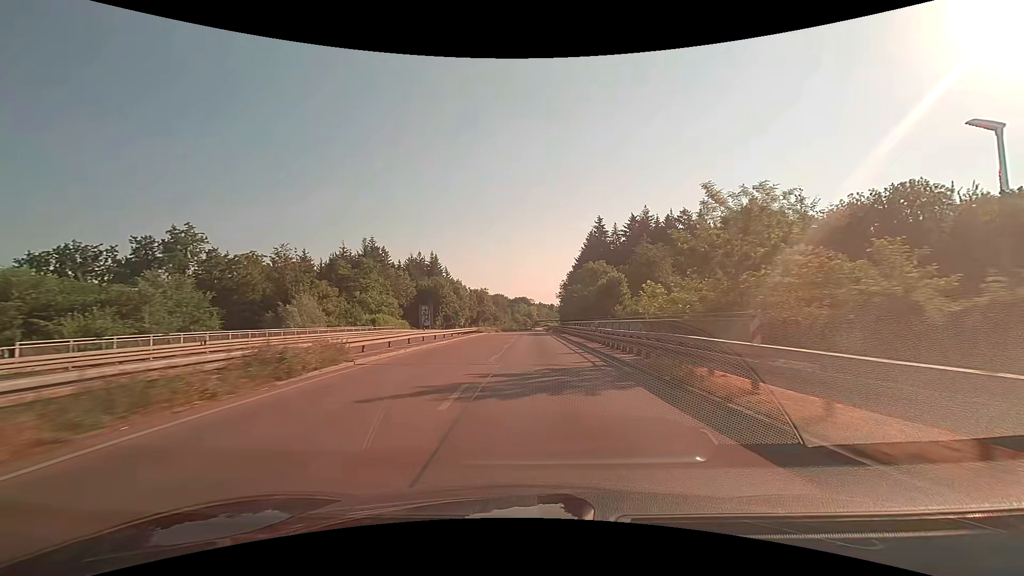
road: trunk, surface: asphalt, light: Day
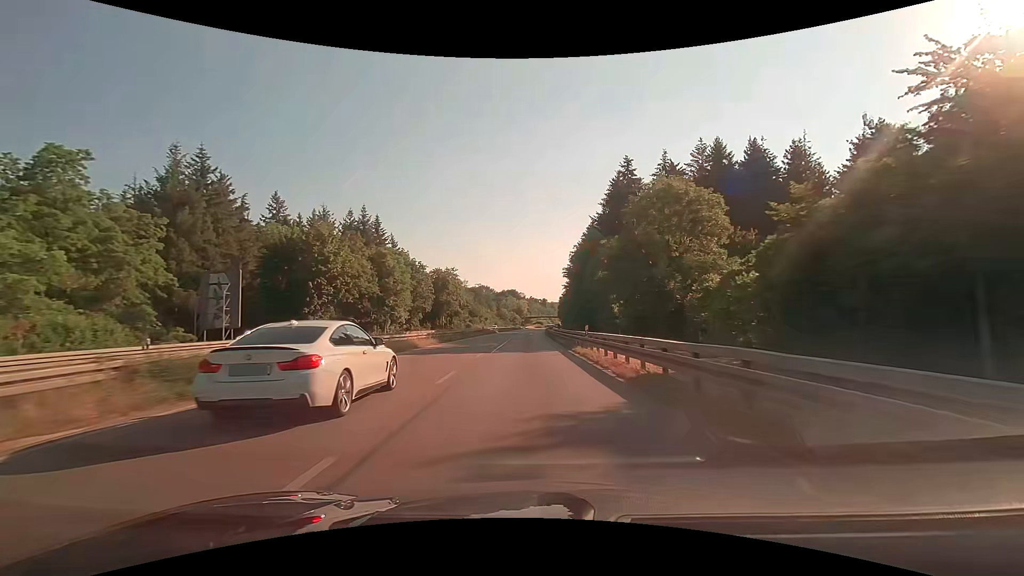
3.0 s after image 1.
(+0.4, +59.4) m; +1°
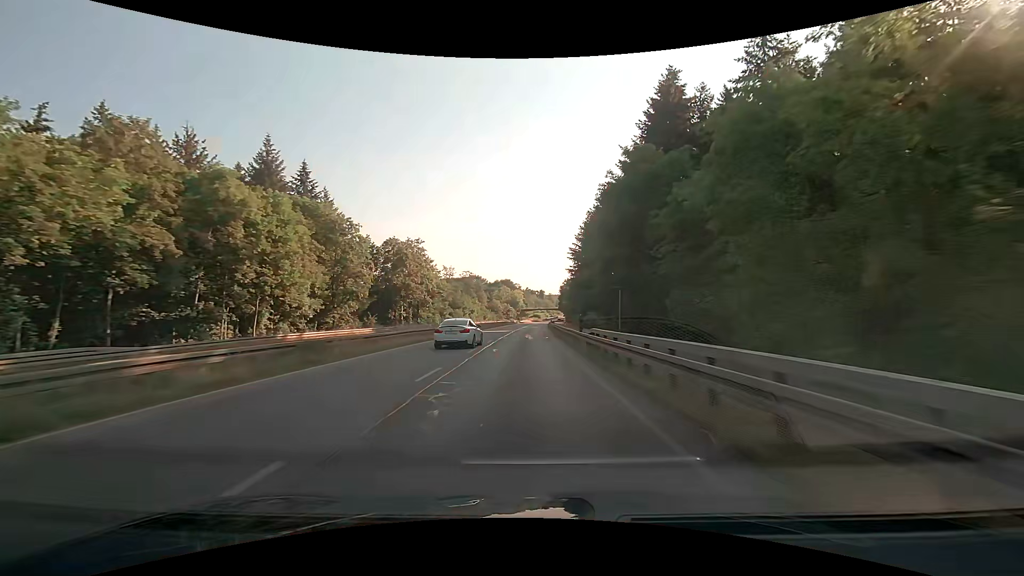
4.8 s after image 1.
(+0.1, +36.1) m; 0°
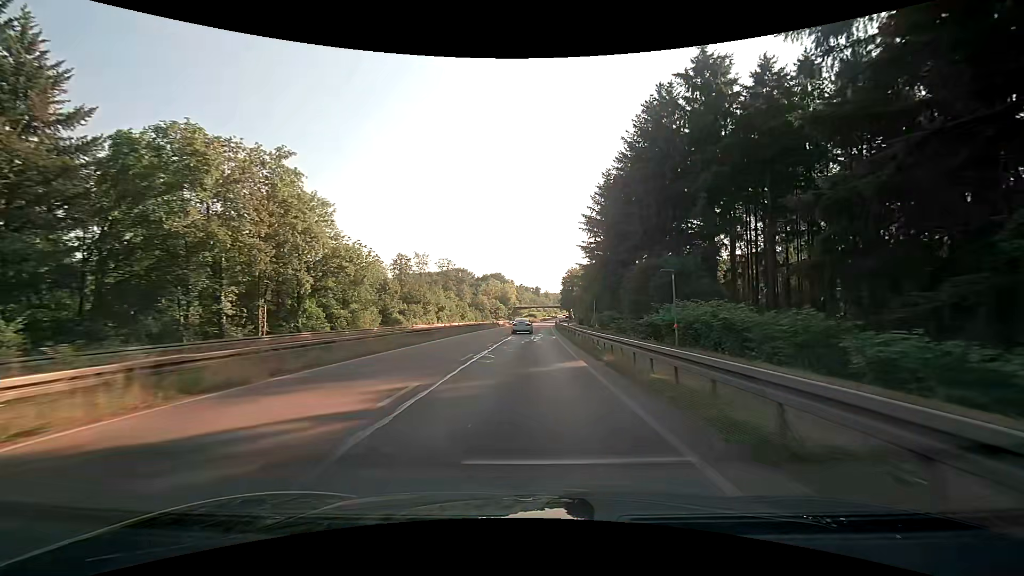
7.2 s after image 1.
(+0.1, +48.1) m; +1°
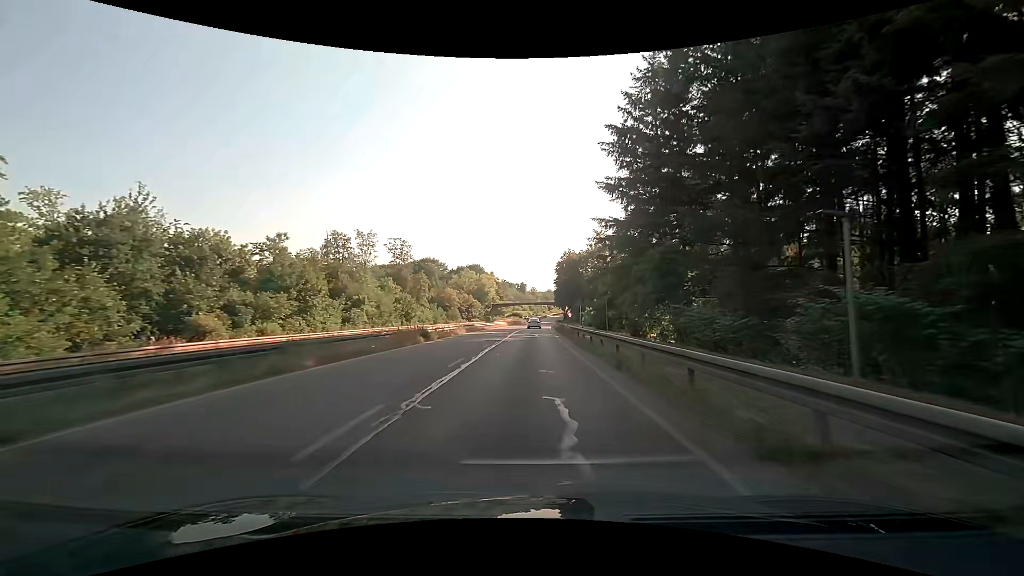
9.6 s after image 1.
(+0.5, +47.5) m; +1°
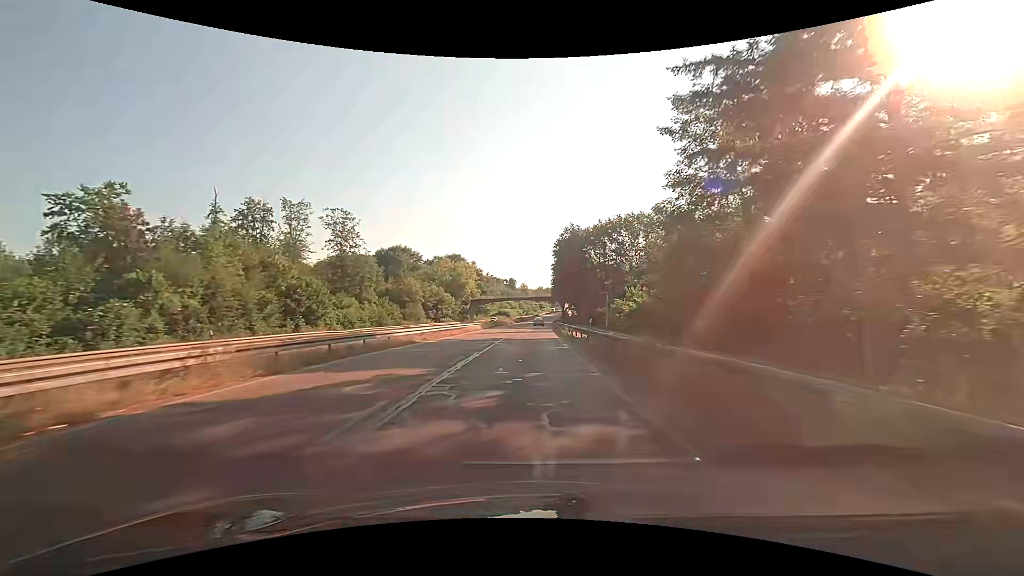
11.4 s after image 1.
(+0.5, +35.7) m; +1°
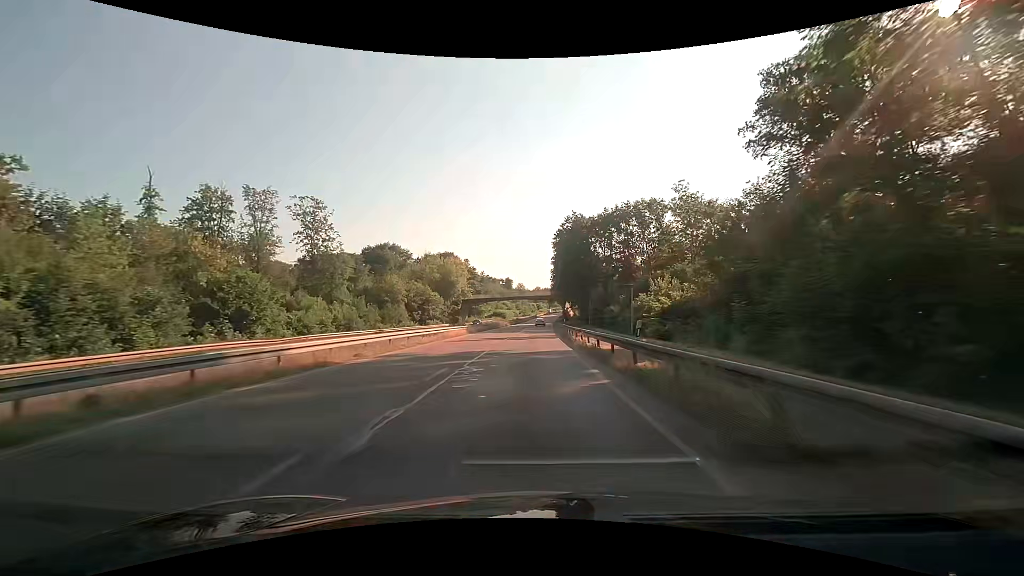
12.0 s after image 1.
(0.0, +12.0) m; 0°
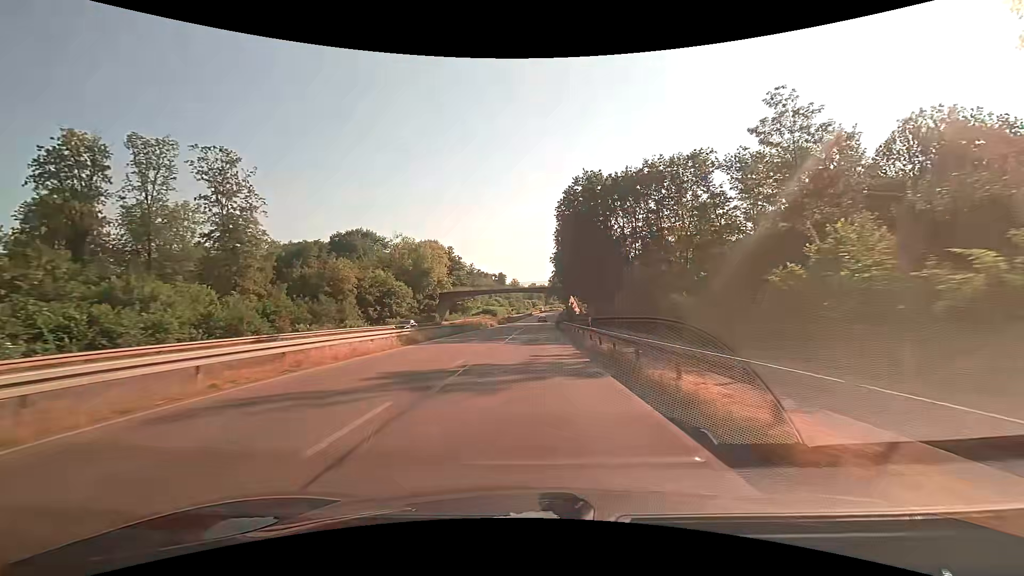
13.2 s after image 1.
(+0.2, +24.1) m; +1°
